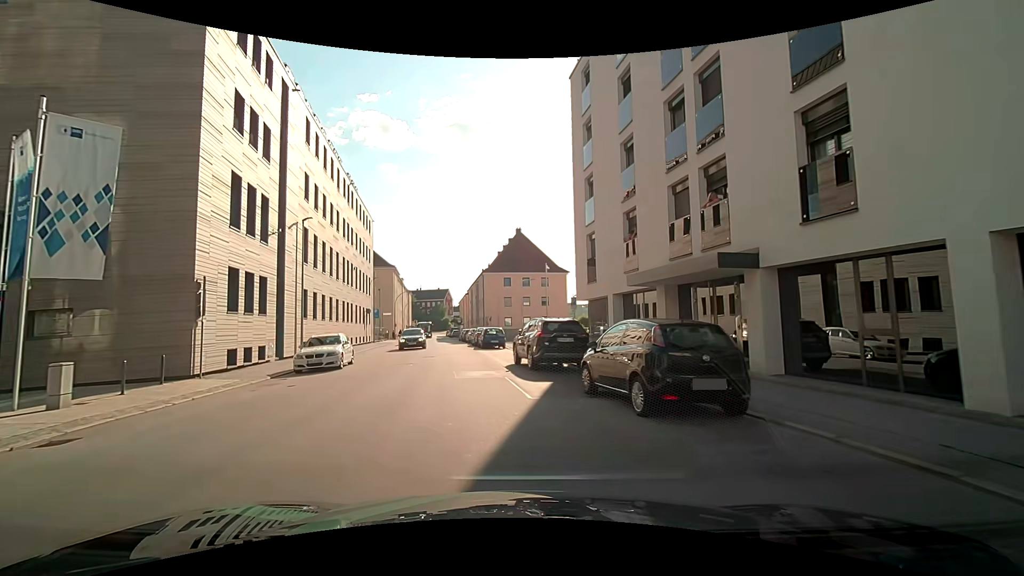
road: tertiary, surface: asphalt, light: Day
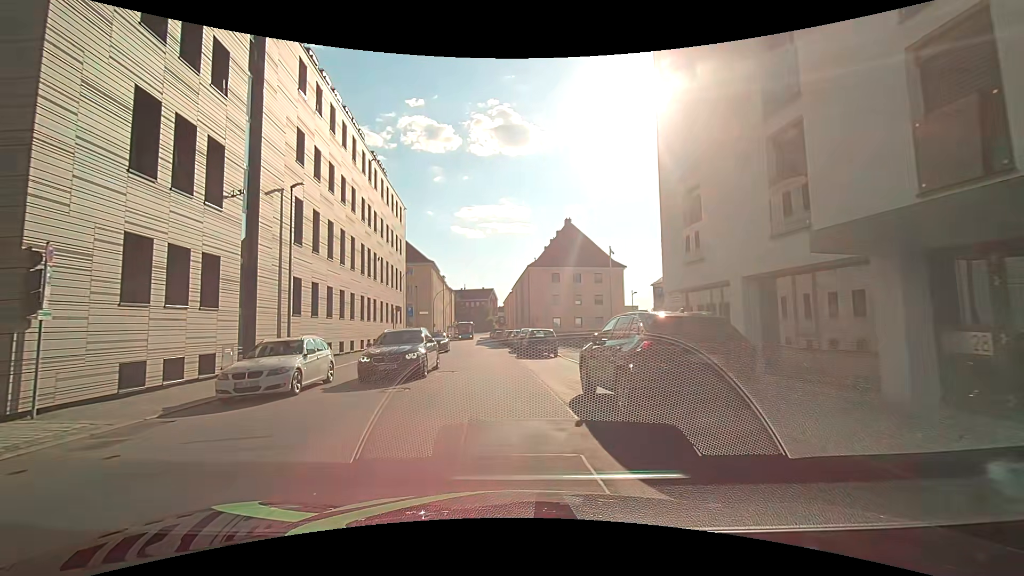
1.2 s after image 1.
(-0.5, +8.1) m; -7°
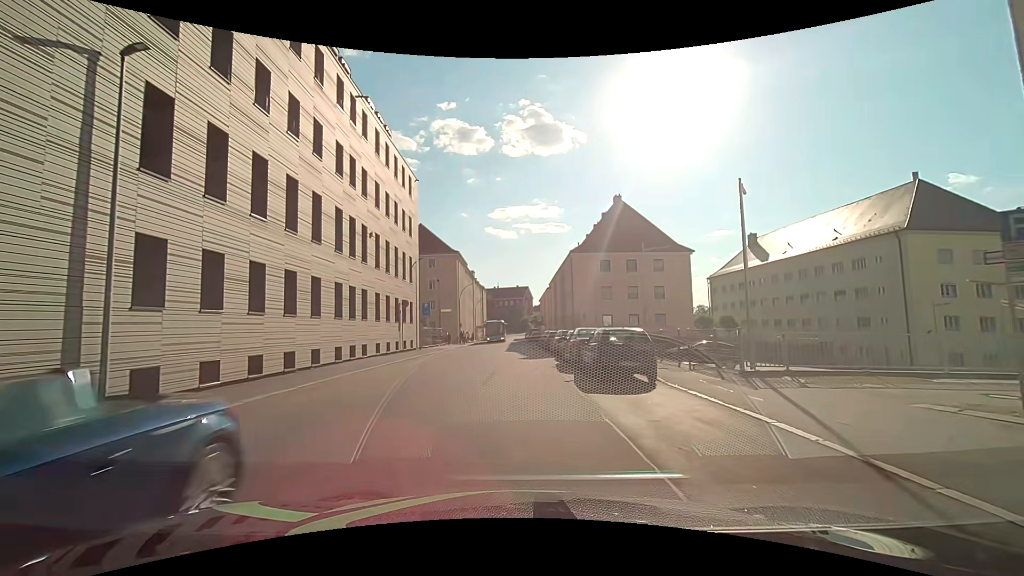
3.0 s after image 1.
(-0.5, +12.2) m; -2°
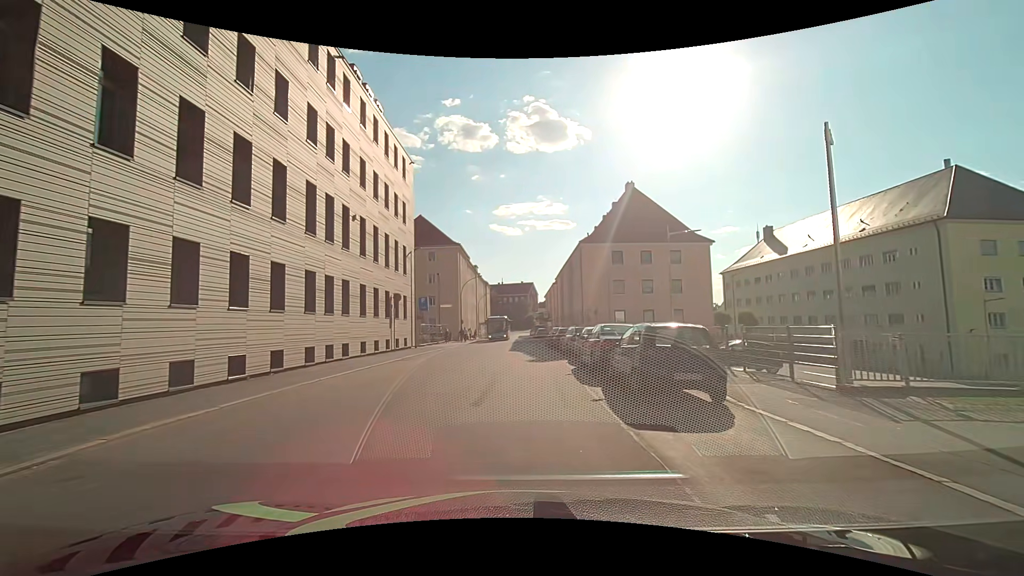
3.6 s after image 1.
(-0.1, +4.1) m; 0°
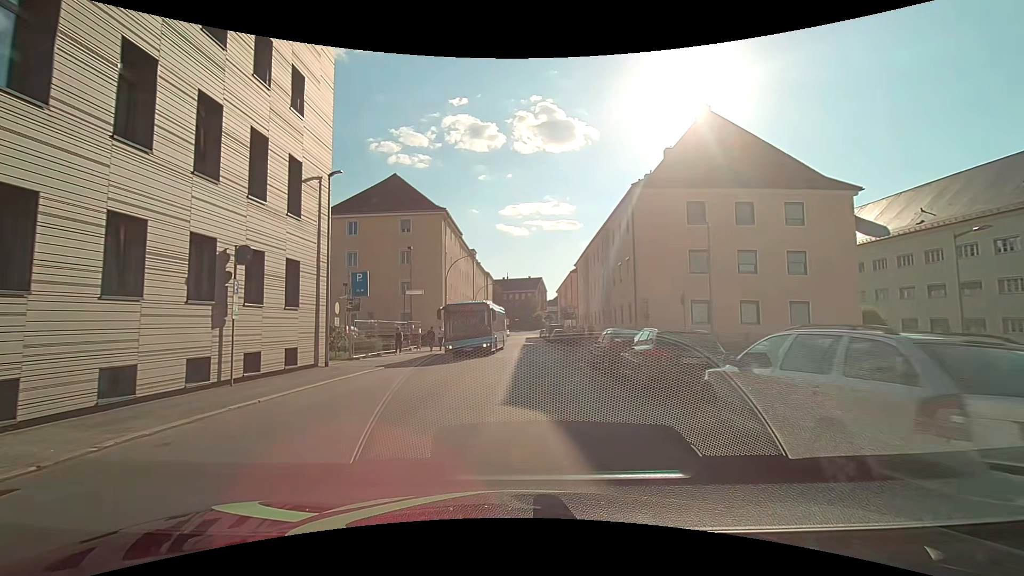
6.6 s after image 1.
(-0.8, +20.2) m; -2°
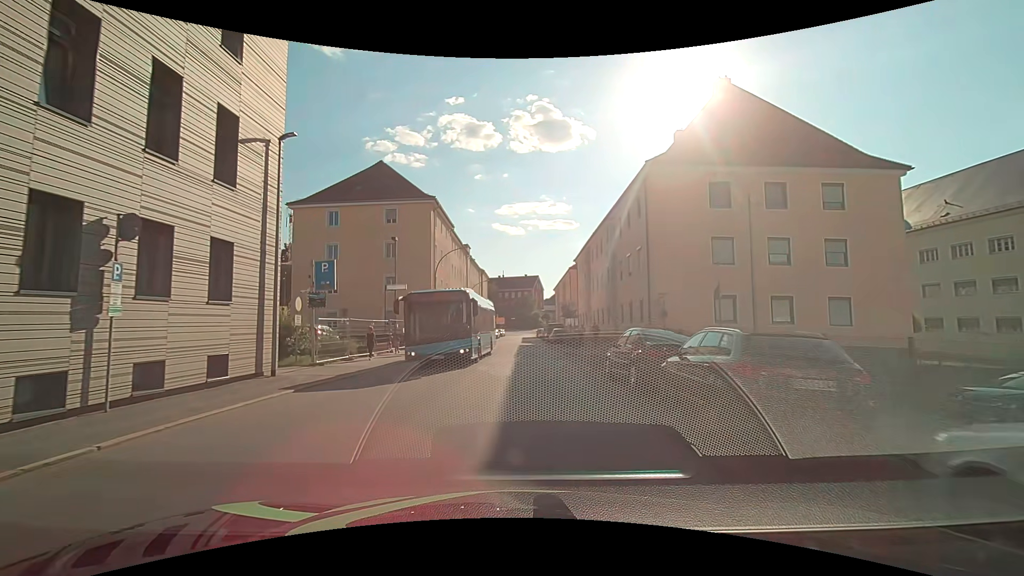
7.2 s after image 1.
(-0.1, +4.1) m; -1°
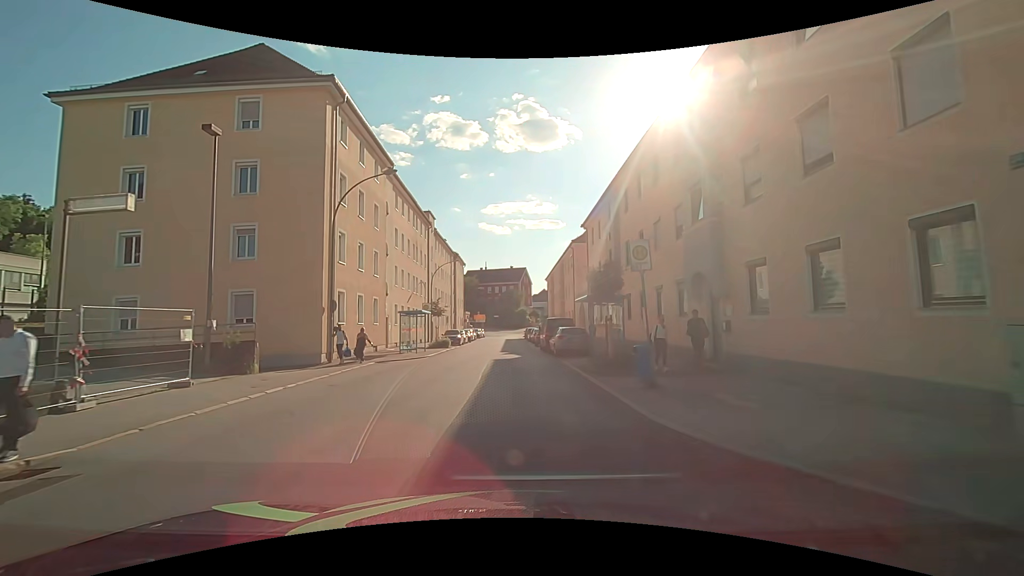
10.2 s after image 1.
(+0.5, +21.5) m; +2°
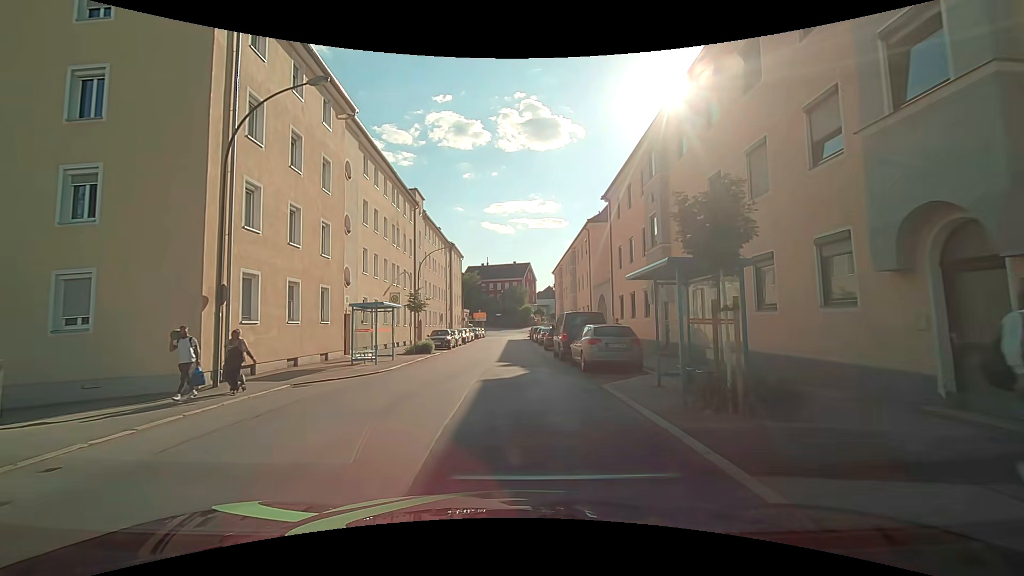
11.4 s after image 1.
(0.0, +8.9) m; -1°
